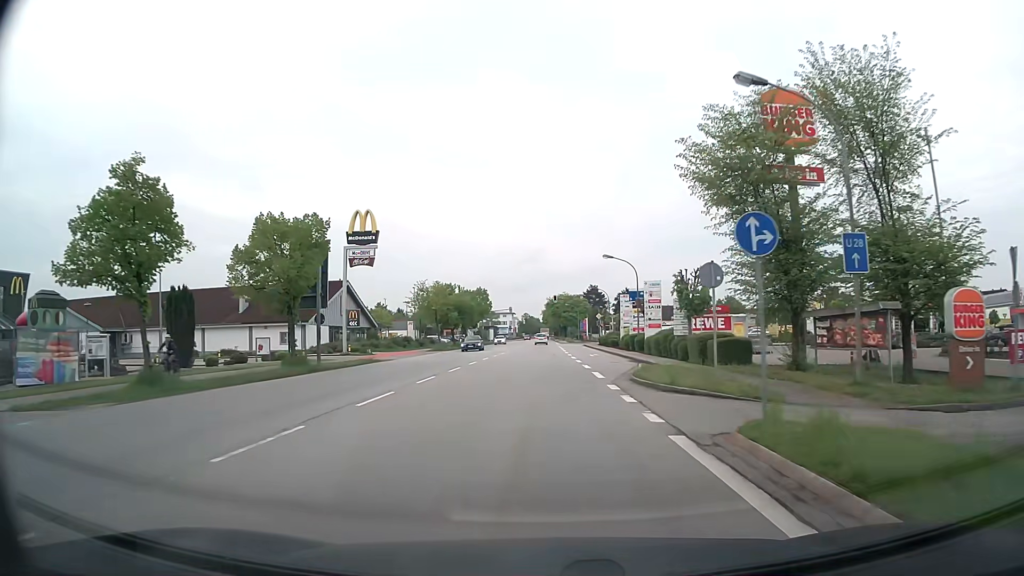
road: secondary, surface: asphalt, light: Day
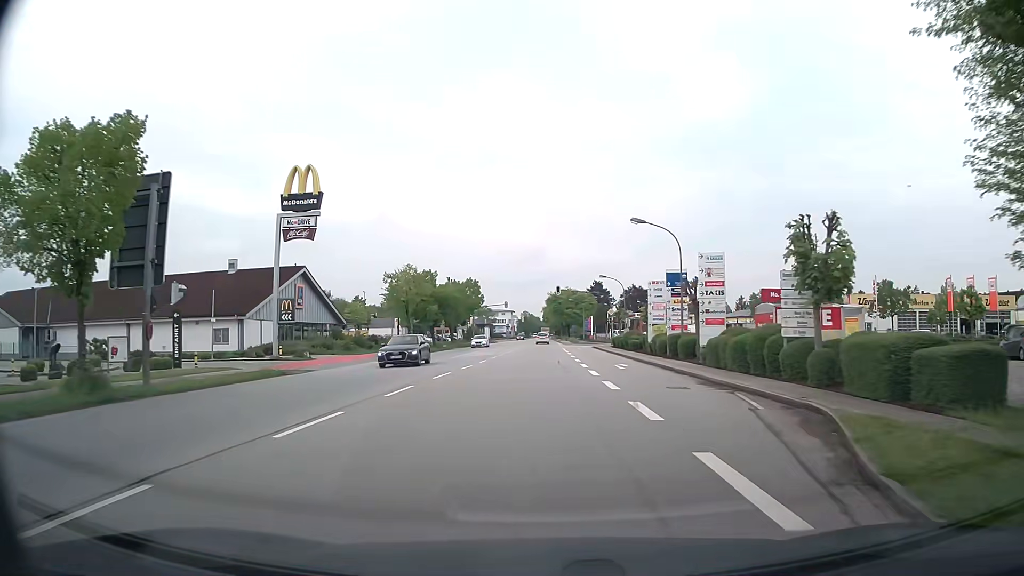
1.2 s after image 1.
(0.0, +16.4) m; 0°
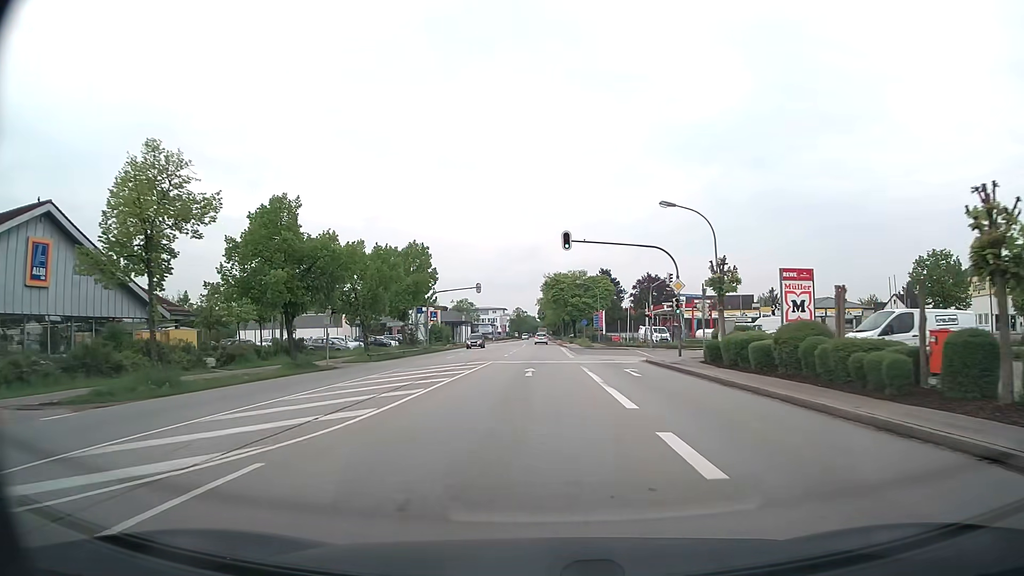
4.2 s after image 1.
(+0.1, +40.5) m; 0°
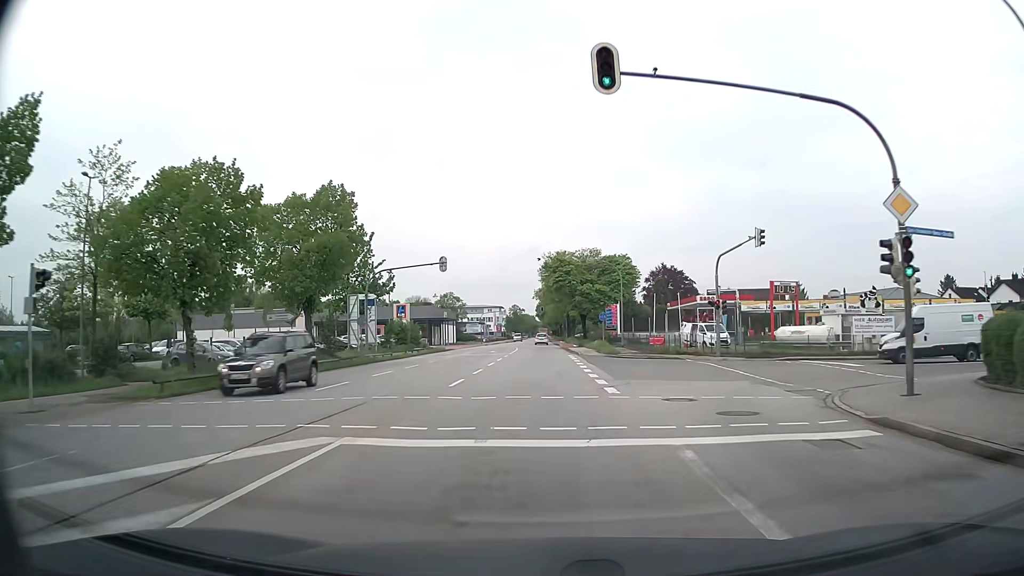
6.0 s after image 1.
(+0.1, +24.1) m; 0°
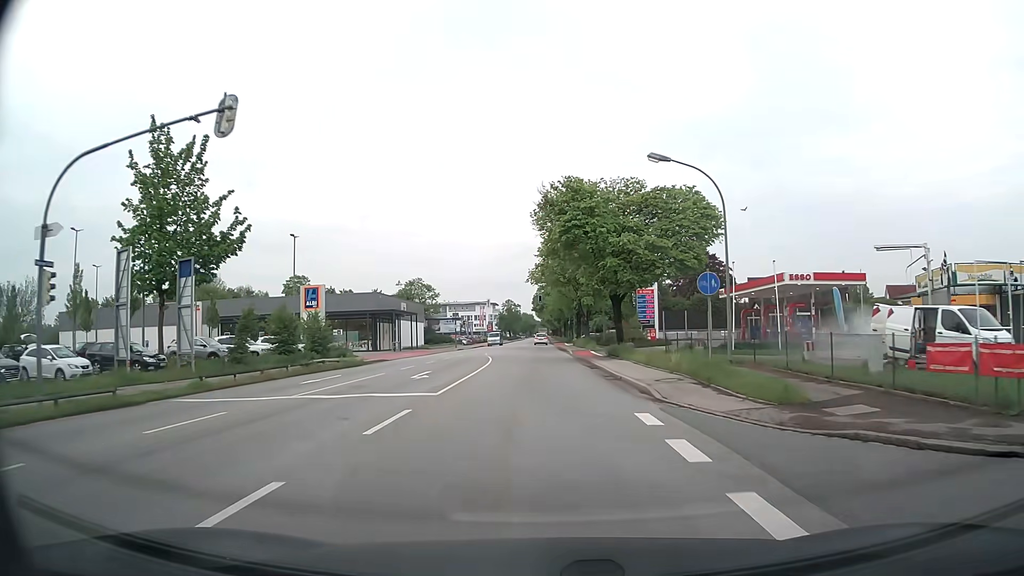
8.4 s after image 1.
(-0.1, +32.4) m; 0°
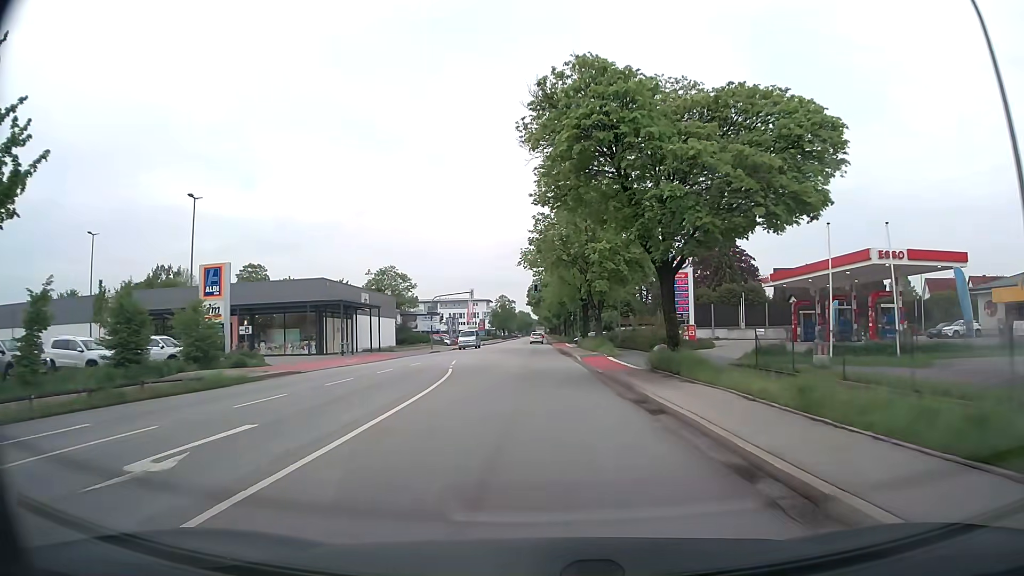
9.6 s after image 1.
(+0.1, +15.9) m; +1°
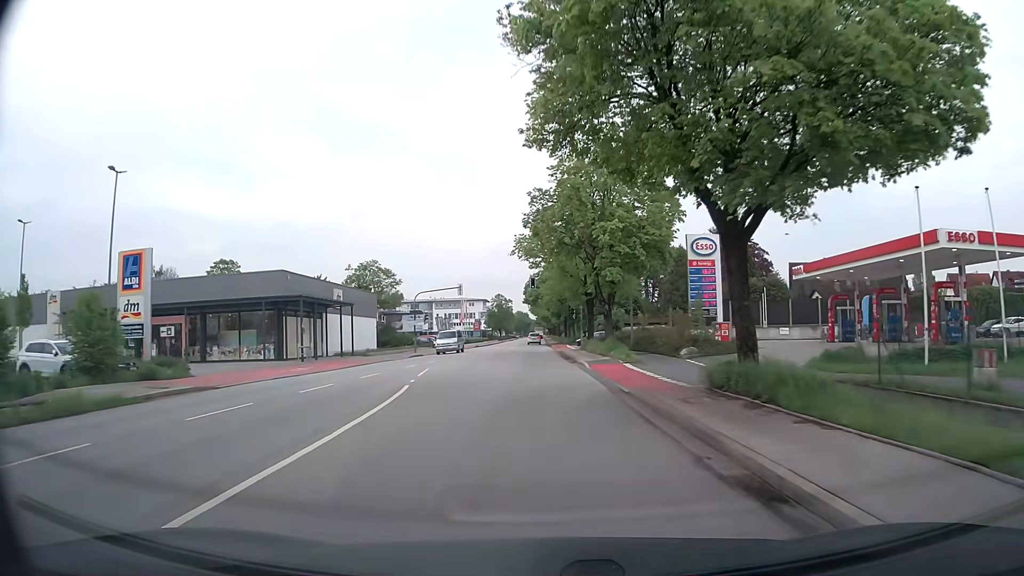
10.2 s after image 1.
(0.0, +8.0) m; 0°
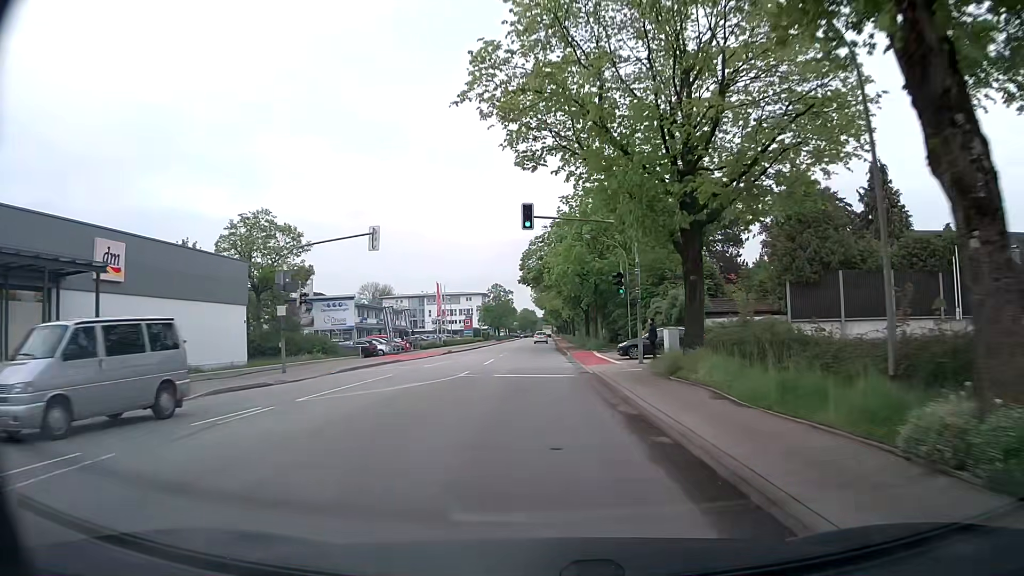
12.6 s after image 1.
(-0.1, +31.9) m; 0°
(0, +10) (0, +20) (0, +30) (0, +40) (-1, +50) (-1, +60) (-1, +70) (-1, +80) (-1, +90) (-1, +100) m
